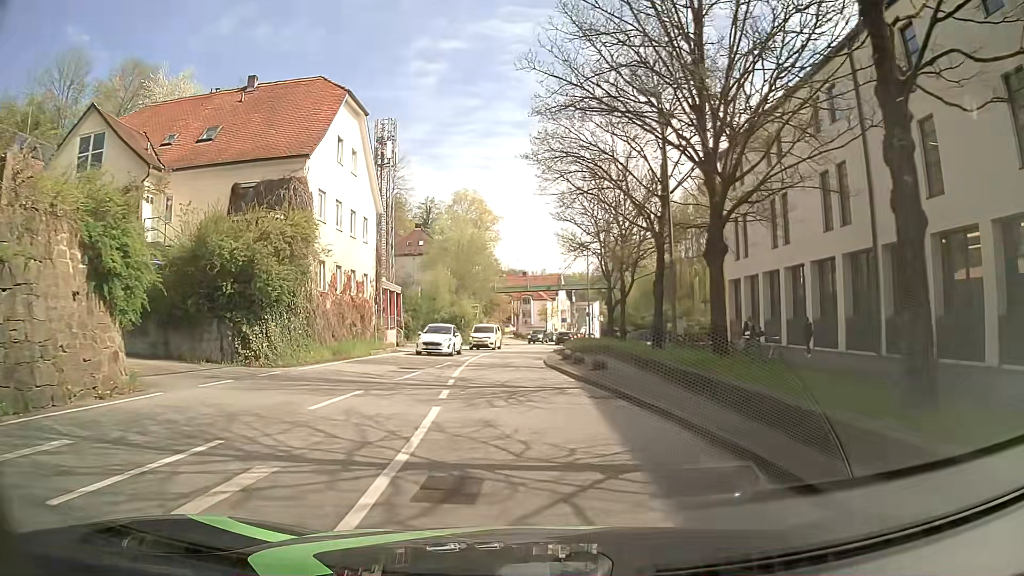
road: tertiary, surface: asphalt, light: Day
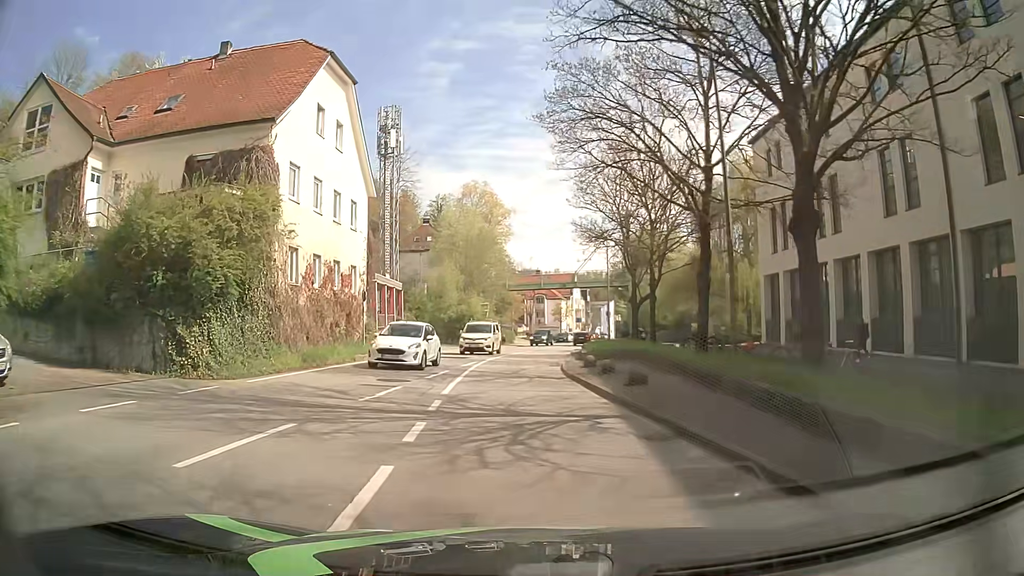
(-0.1, +4.6) m; -1°
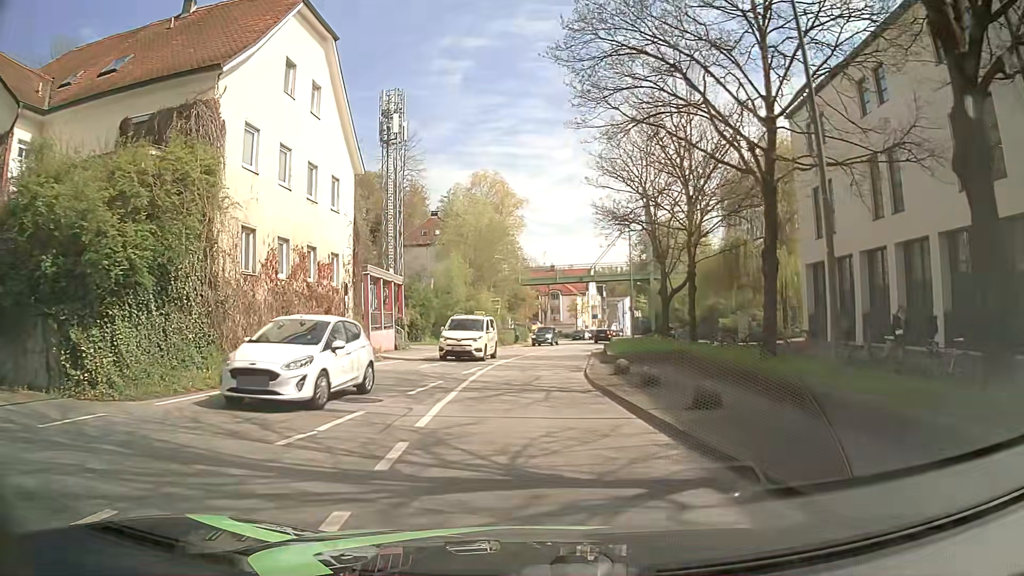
(0.0, +4.6) m; -1°
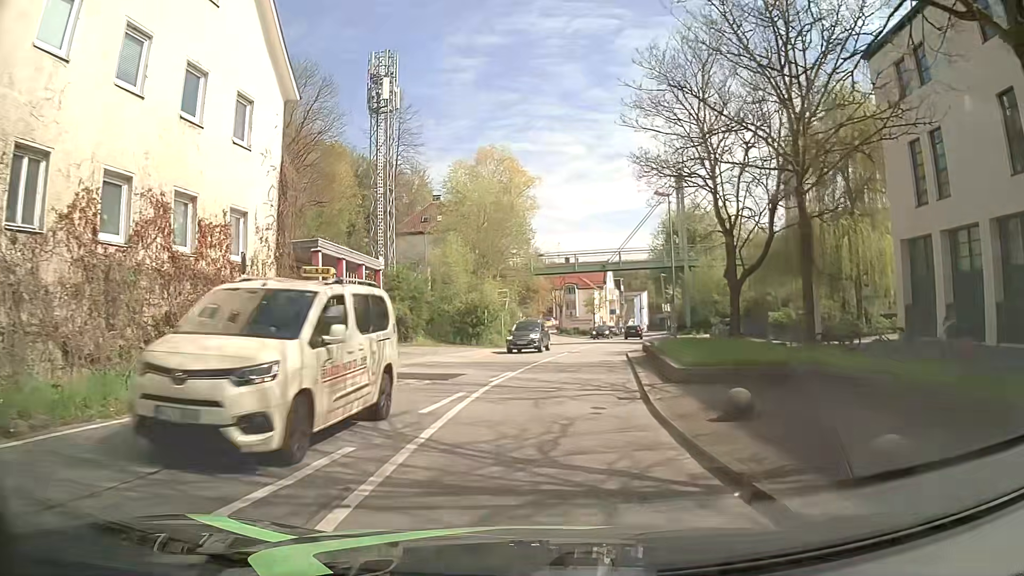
(-0.1, +9.2) m; -2°
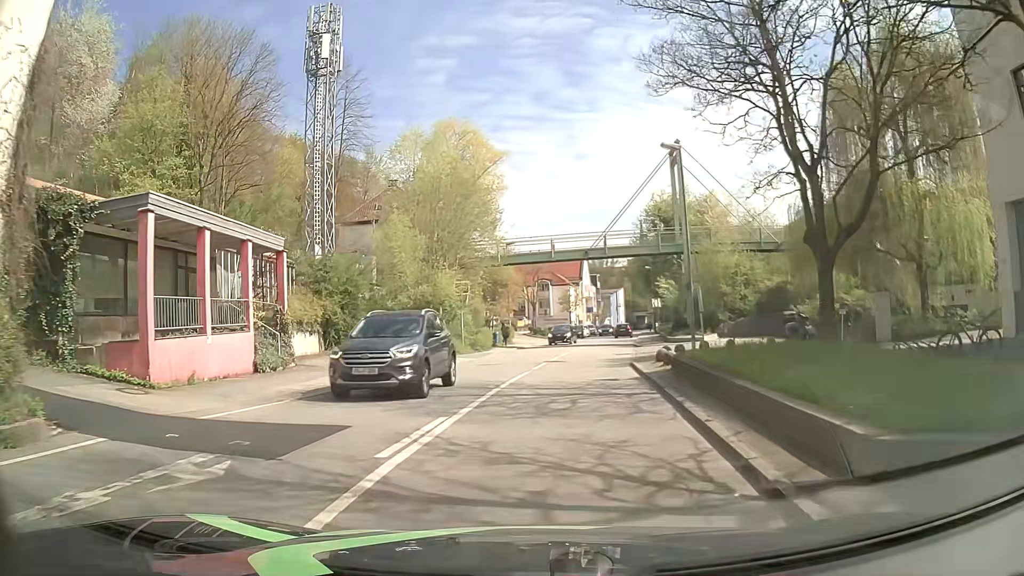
(+0.3, +9.3) m; +3°
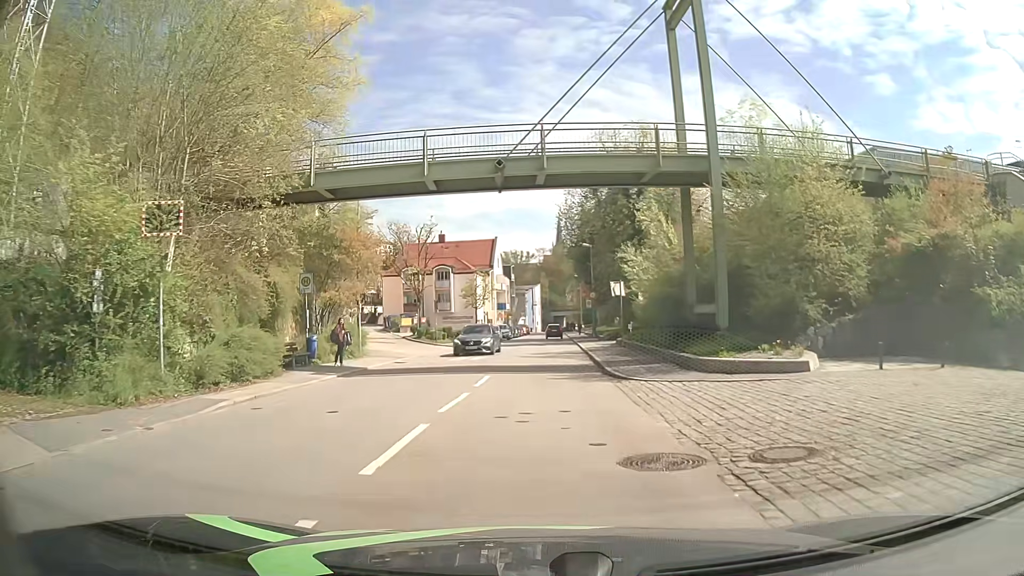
(+1.8, +24.2) m; +8°
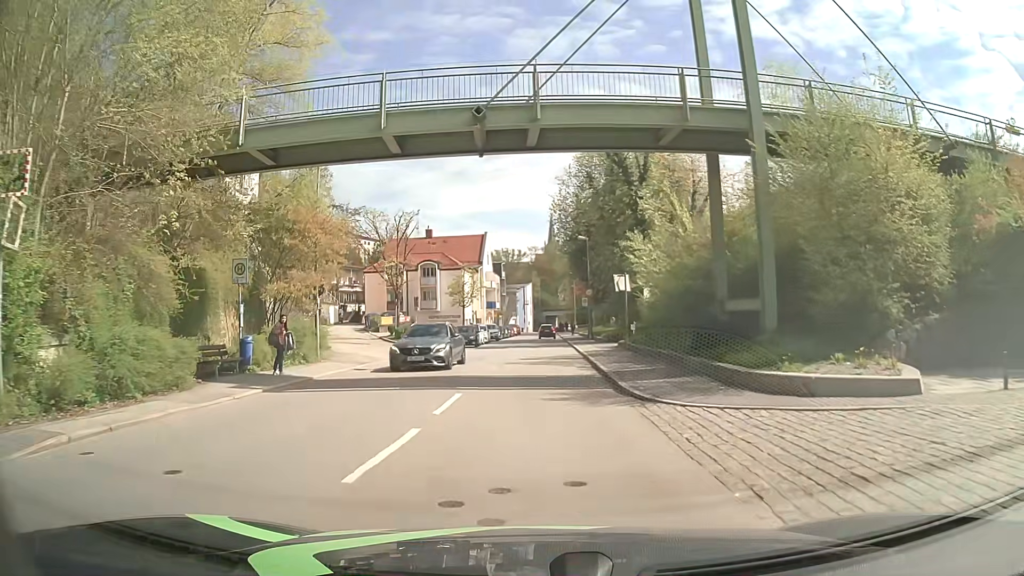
(0.0, +4.9) m; +1°
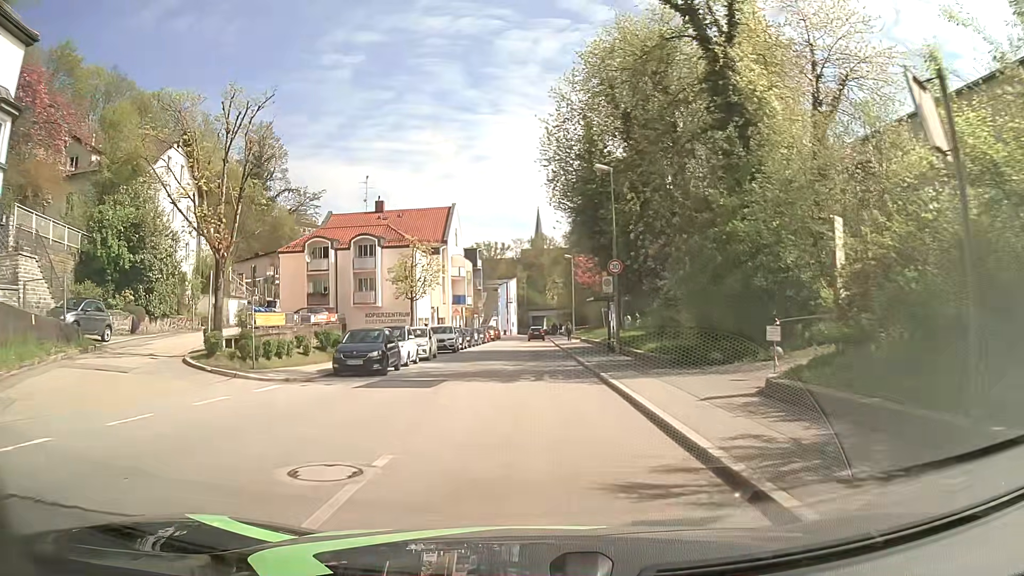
(0.0, +24.3) m; +1°
(0, +10) (0, +20) (0, +30) (0, +40) (0, +50) (0, +60) (0, +70) (0, +80) (0, +90) (0, +100) m
